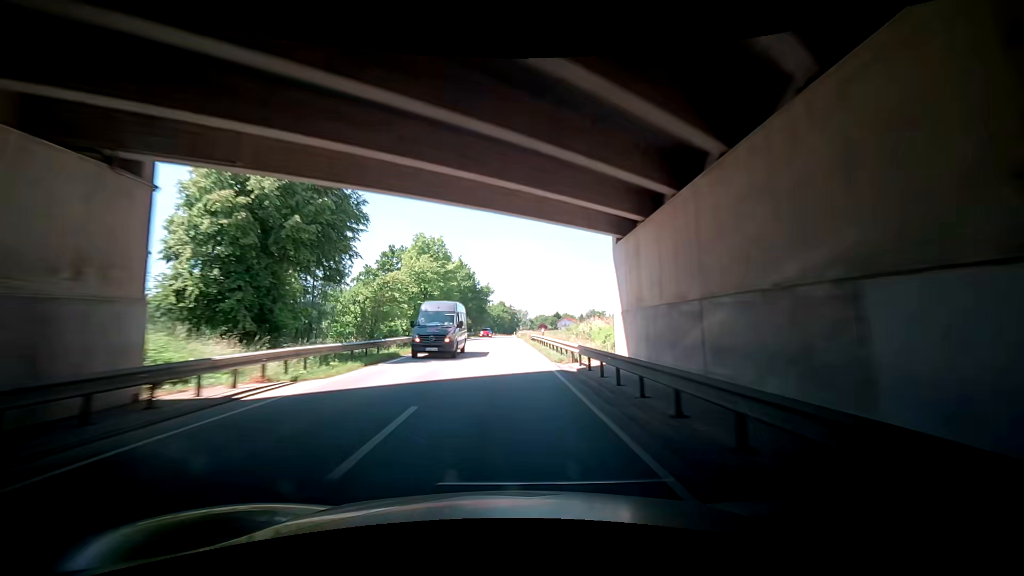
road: secondary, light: Day
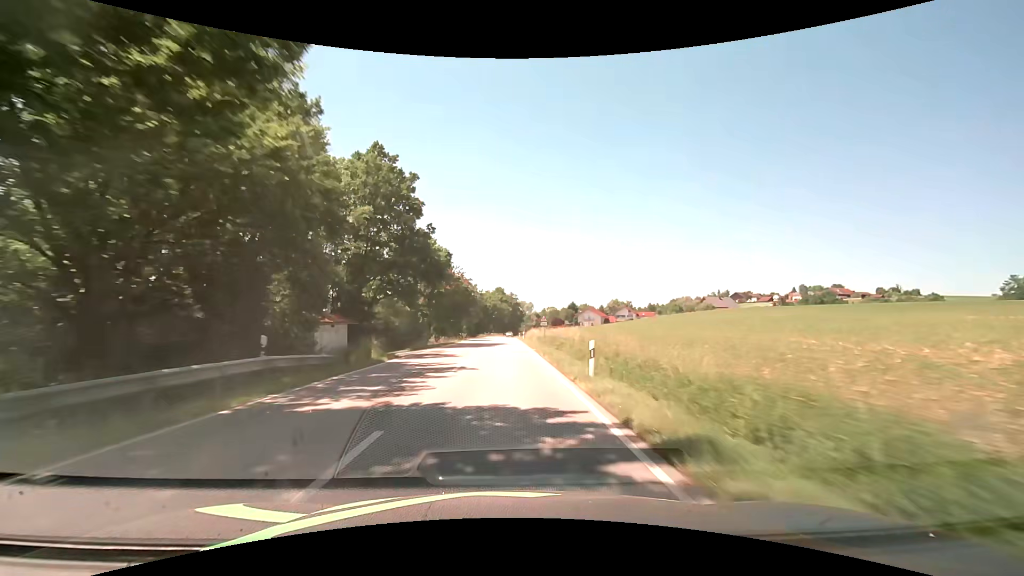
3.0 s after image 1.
(-1.1, +73.8) m; -1°
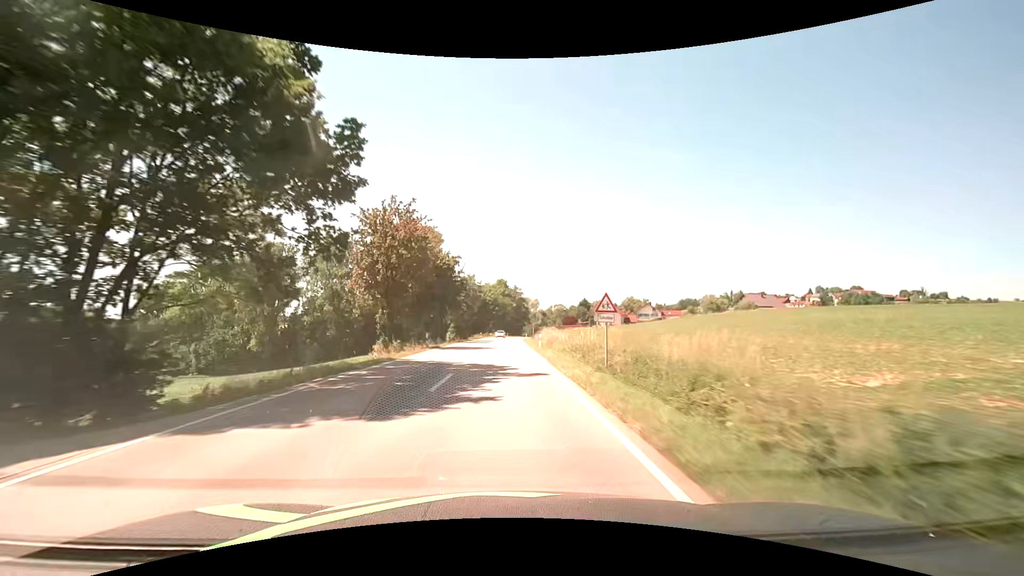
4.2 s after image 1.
(-0.1, +27.7) m; 0°
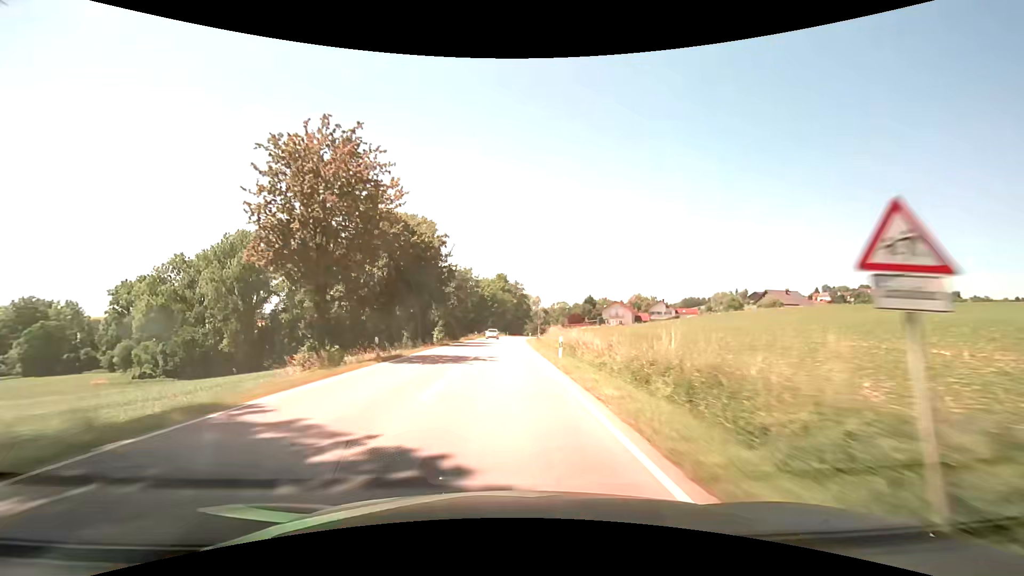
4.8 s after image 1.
(0.0, +13.5) m; 0°
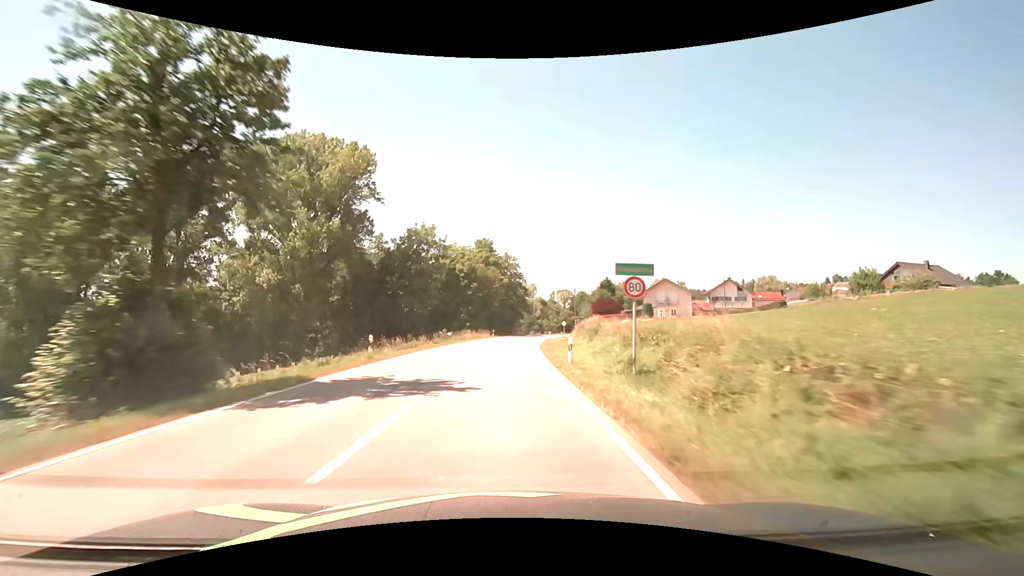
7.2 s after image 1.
(+0.4, +52.4) m; +1°
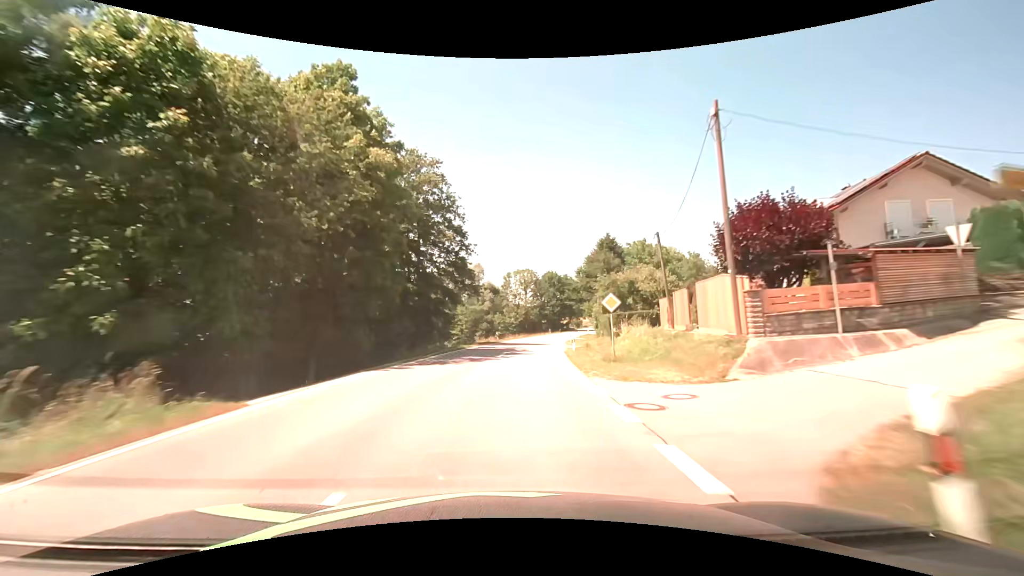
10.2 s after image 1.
(+2.6, +63.9) m; +6°
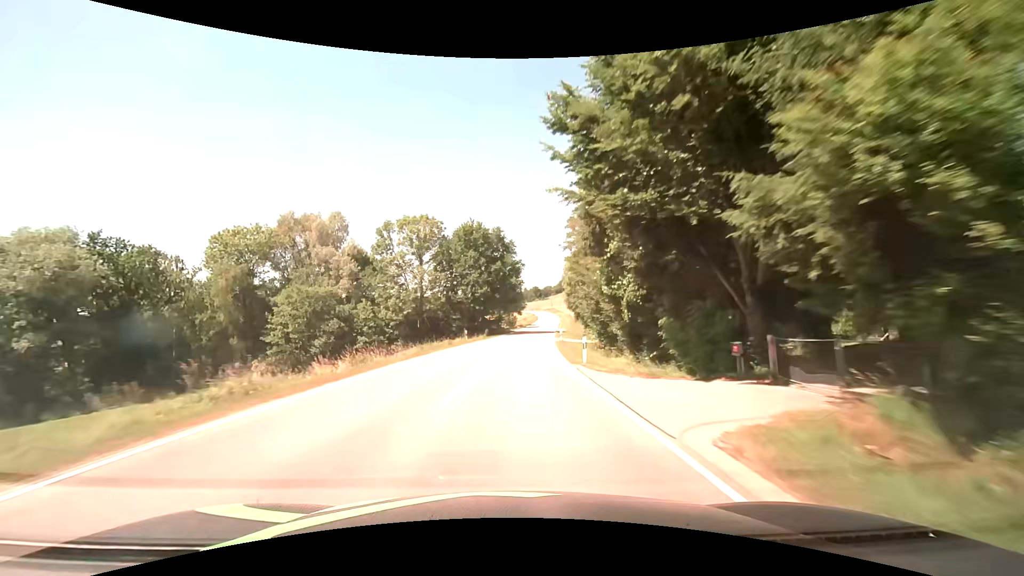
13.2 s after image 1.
(+5.4, +63.0) m; +9°
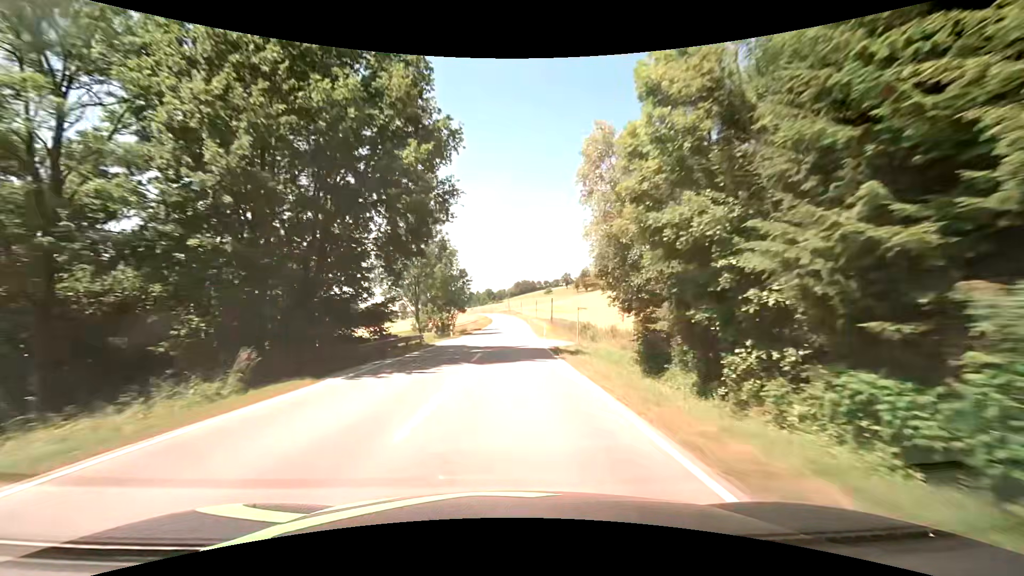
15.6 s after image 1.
(+2.7, +50.2) m; +6°
(0, +10) (0, +20) (0, +30) (+1, +40) (+1, +50) (+1, +60) (+1, +70) (+2, +80) (+2, +90) (+2, +100) m
